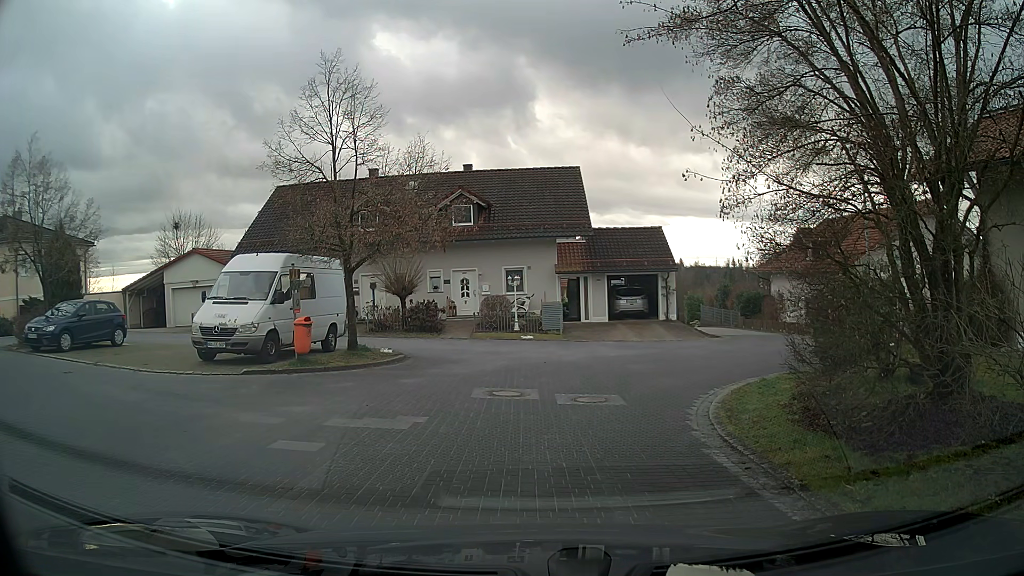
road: residential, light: Day
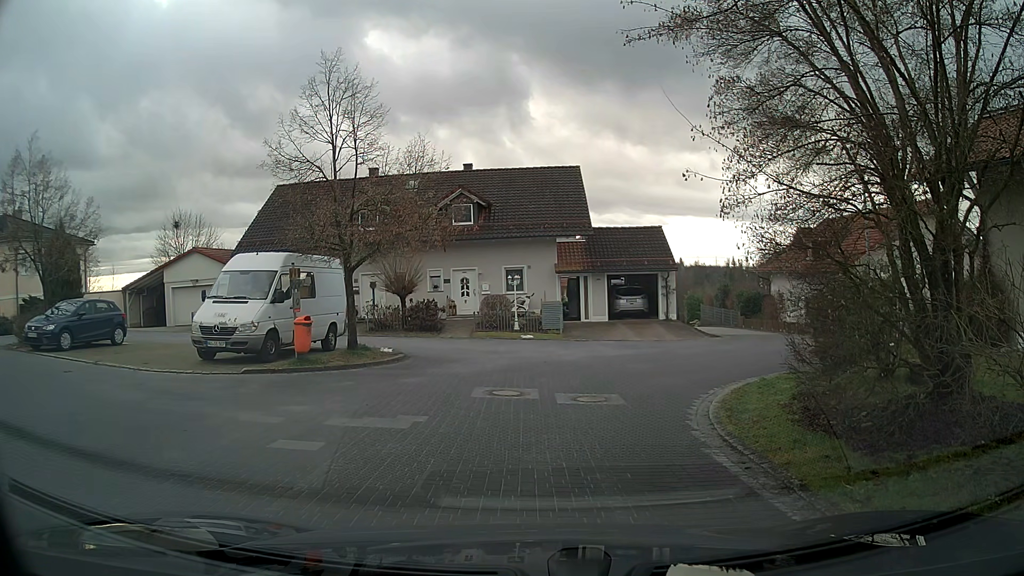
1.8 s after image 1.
(0.0, 0.0) m; 0°
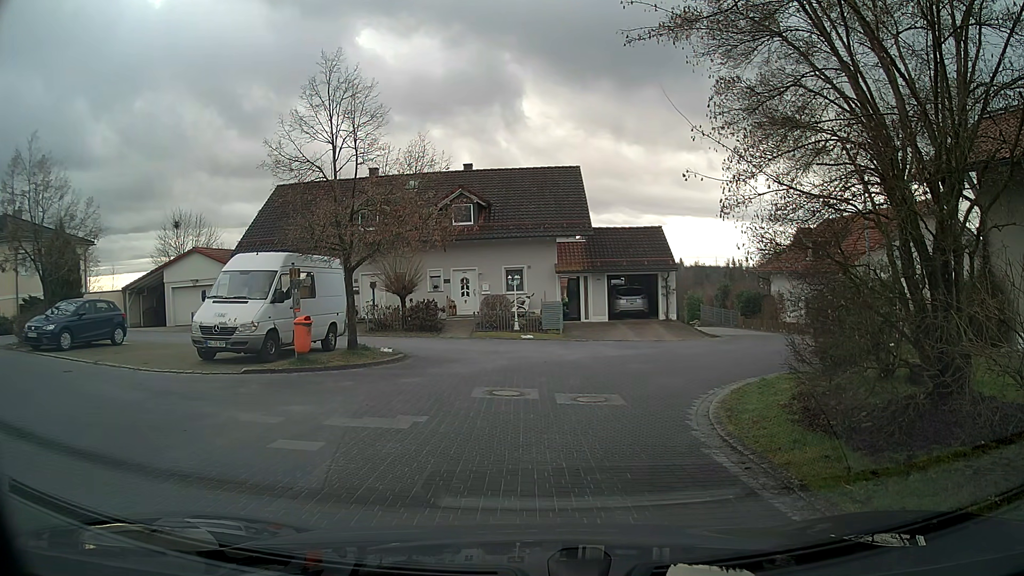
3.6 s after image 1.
(0.0, 0.0) m; 0°
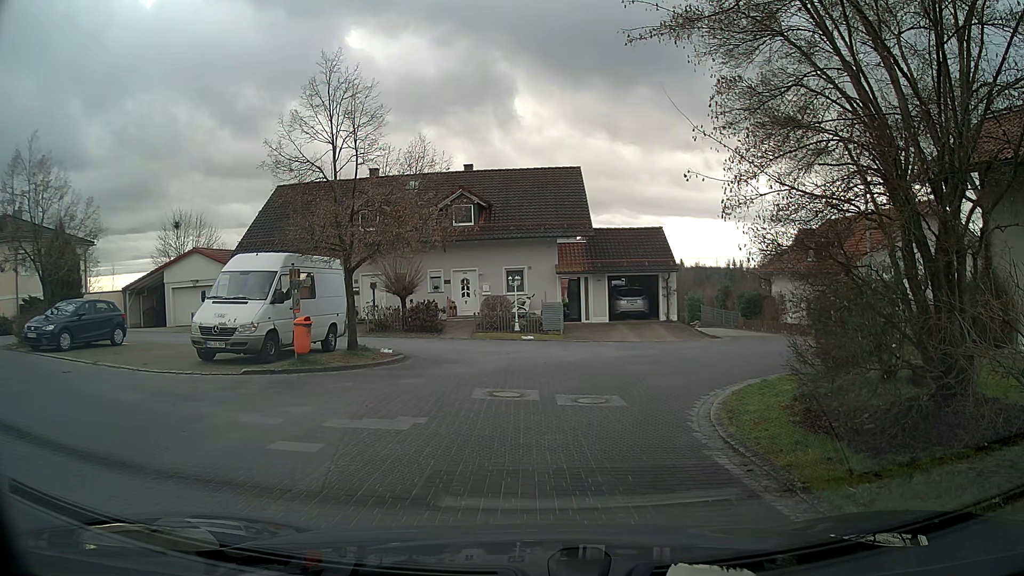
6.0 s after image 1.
(0.0, 0.0) m; 0°
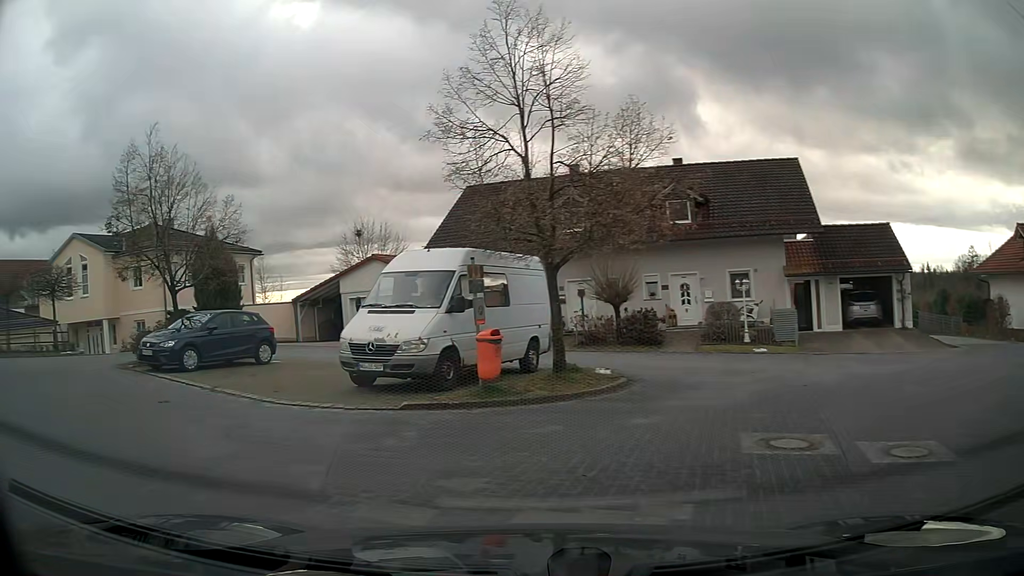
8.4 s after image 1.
(-0.7, +3.9) m; -24°
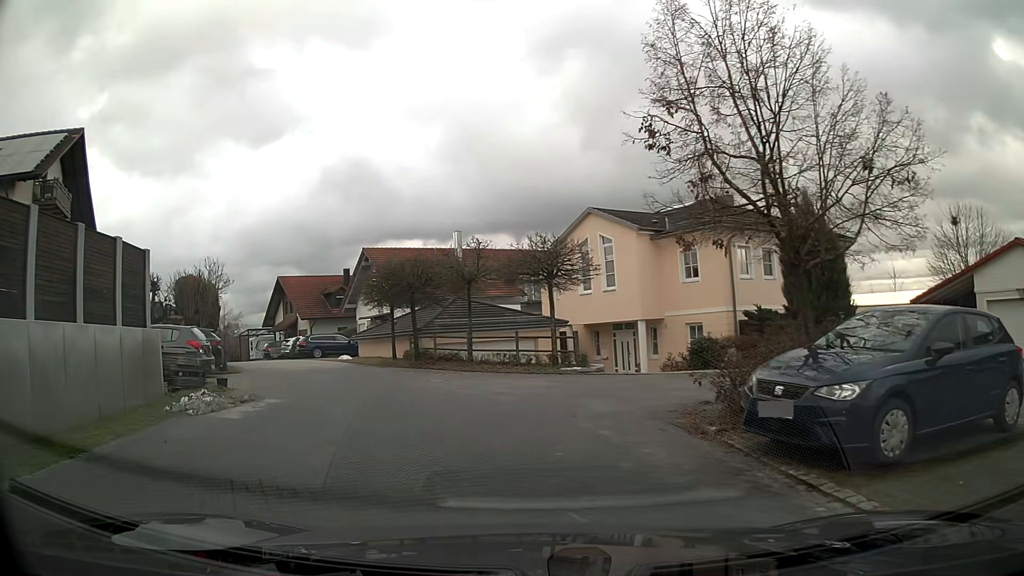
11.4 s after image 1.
(-4.8, +9.4) m; -41°
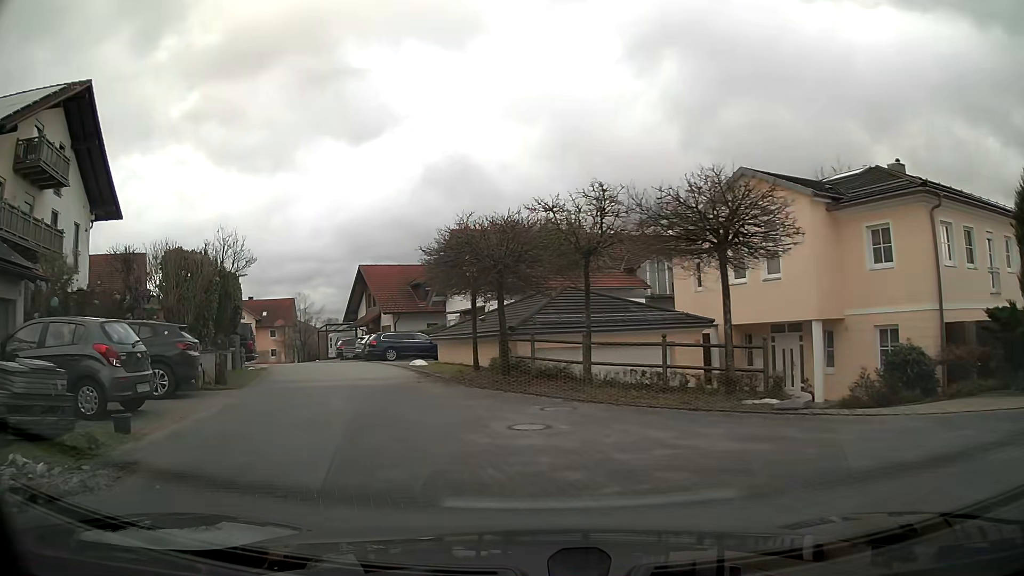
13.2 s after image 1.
(-0.7, +7.8) m; -10°
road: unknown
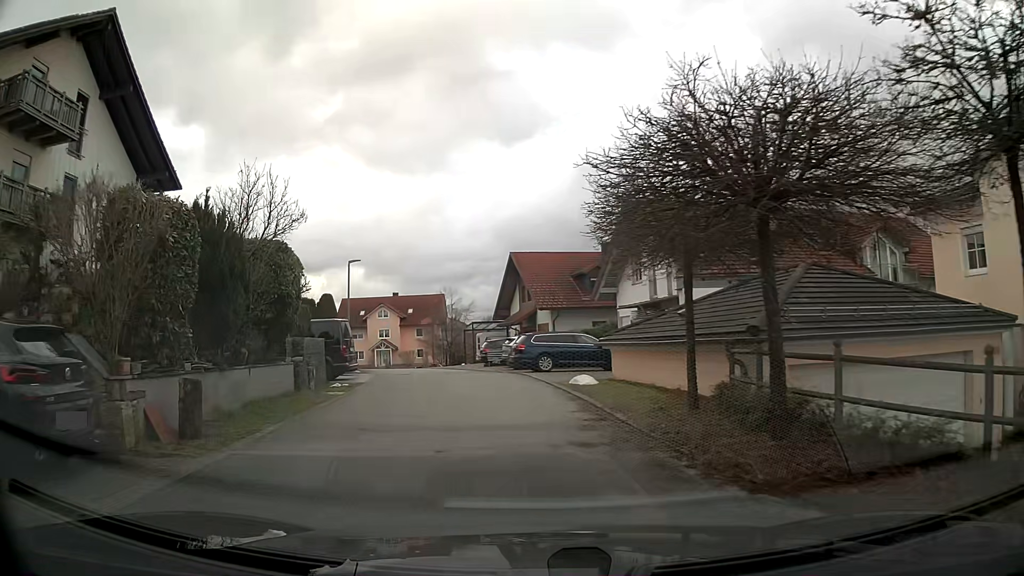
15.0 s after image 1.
(-1.1, +8.6) m; -13°
(0, +10) (-2, +20) (-4, +30) (-6, +39) (-8, +49) (-10, +59) (-12, +69) (-15, +78) (-24, +82) (-34, +82) m
